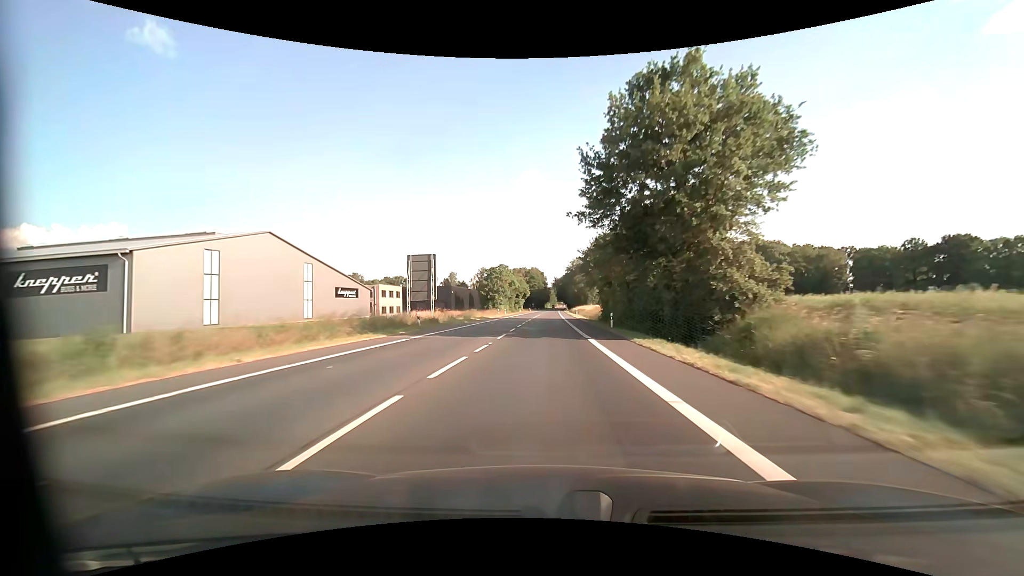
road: primary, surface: asphalt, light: Day
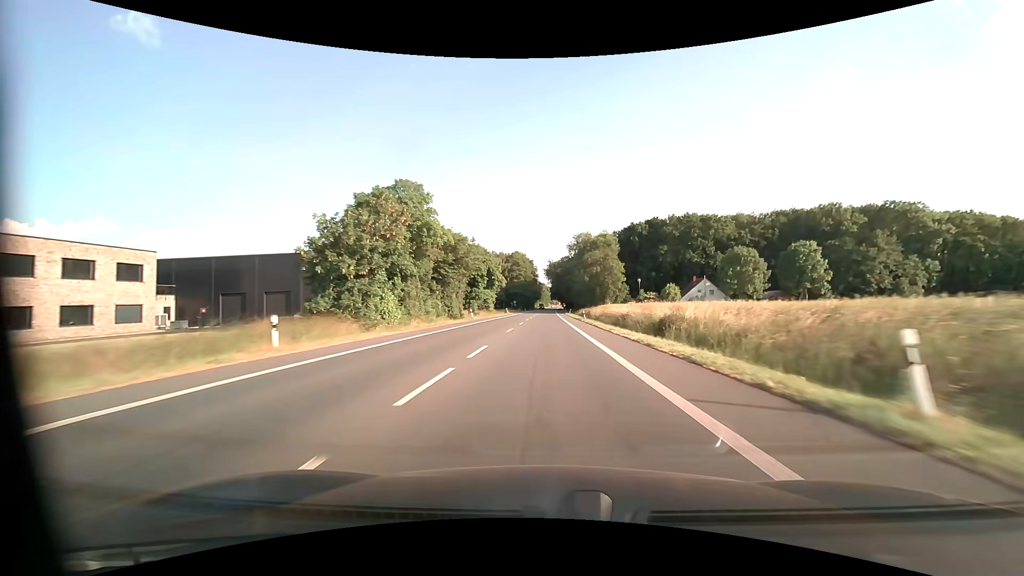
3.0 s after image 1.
(+0.6, +77.3) m; +1°
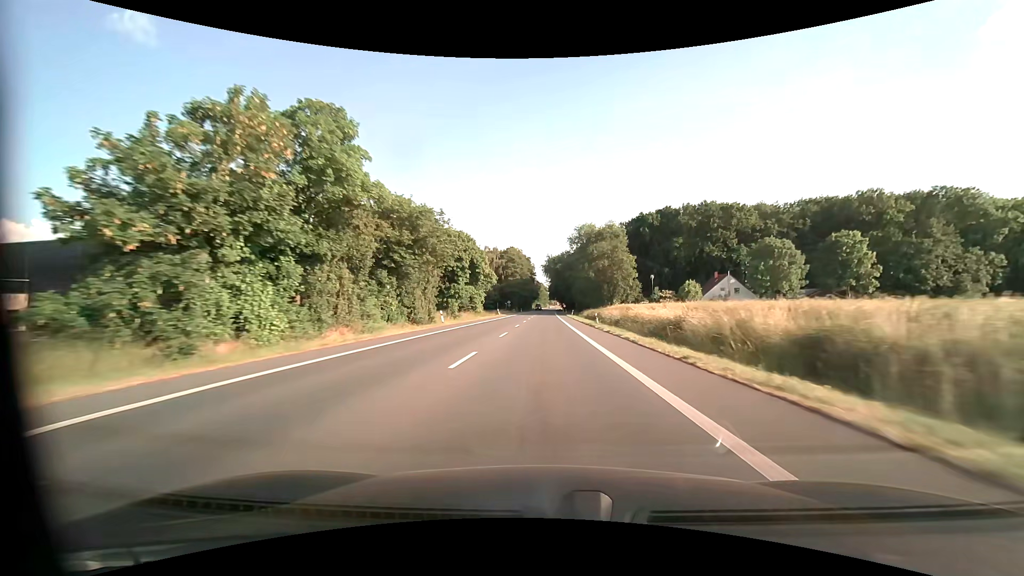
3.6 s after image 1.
(0.0, +15.6) m; 0°
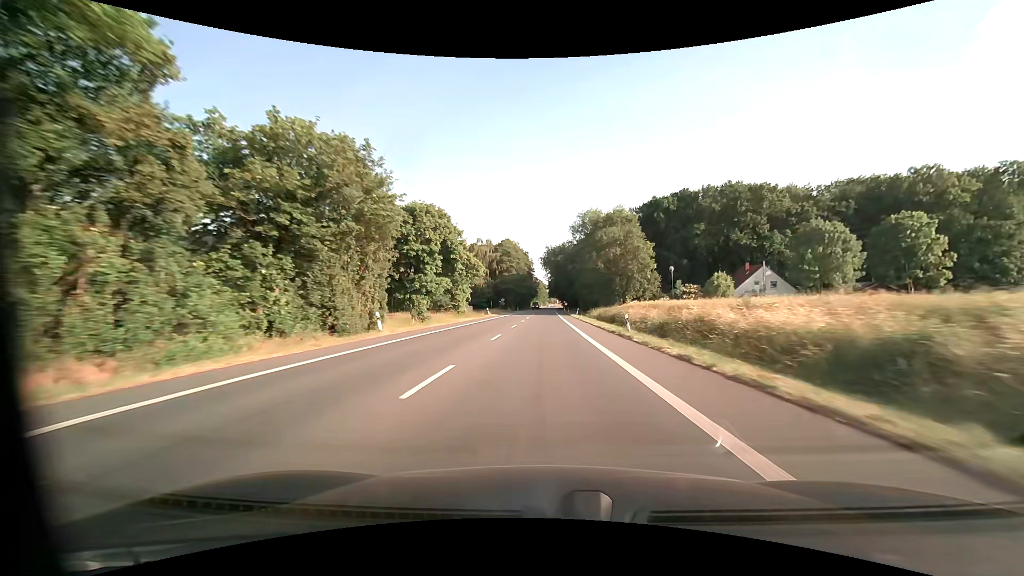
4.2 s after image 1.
(0.0, +15.7) m; 0°
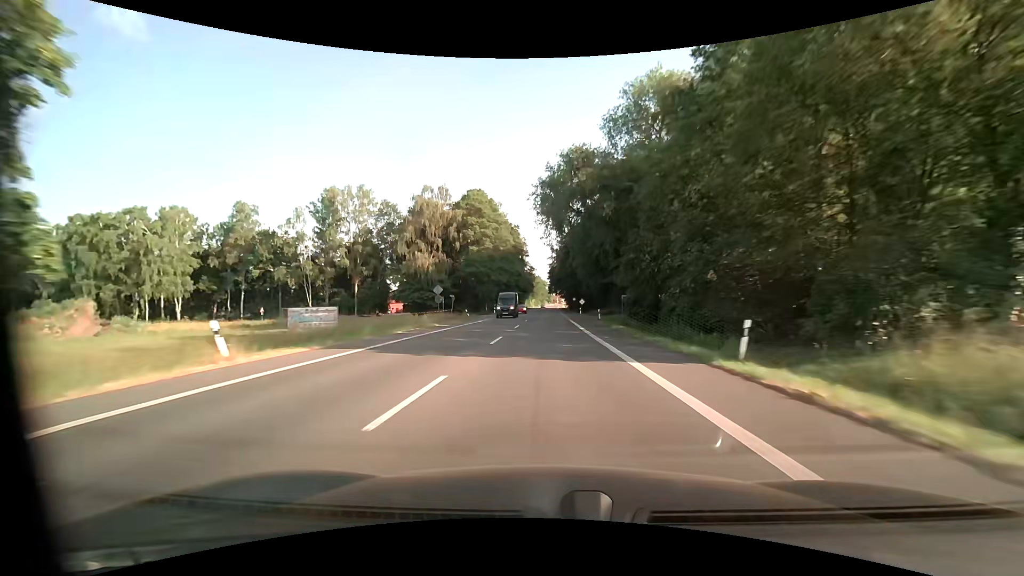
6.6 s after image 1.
(0.0, +62.7) m; 0°
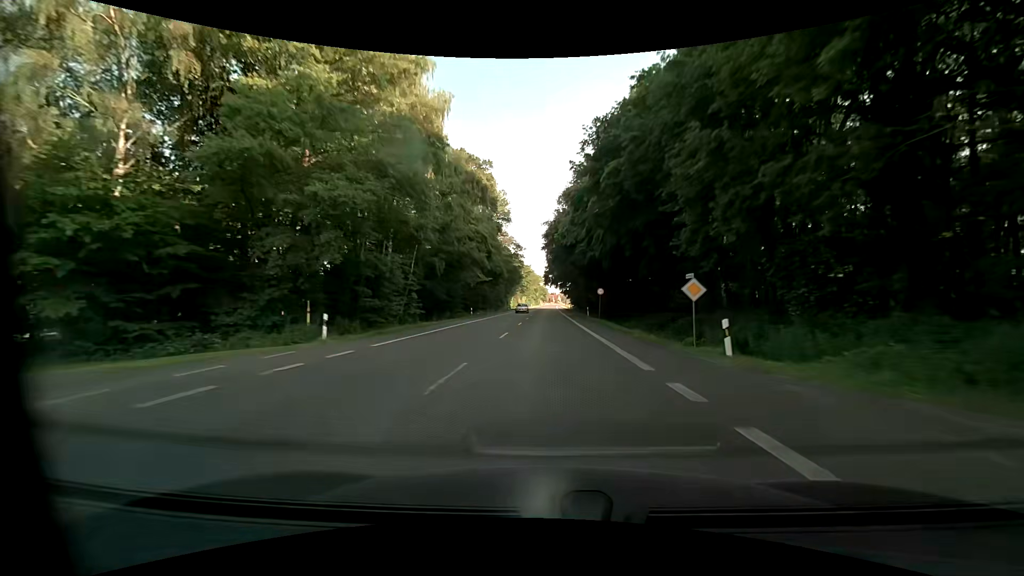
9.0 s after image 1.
(+0.2, +58.1) m; 0°
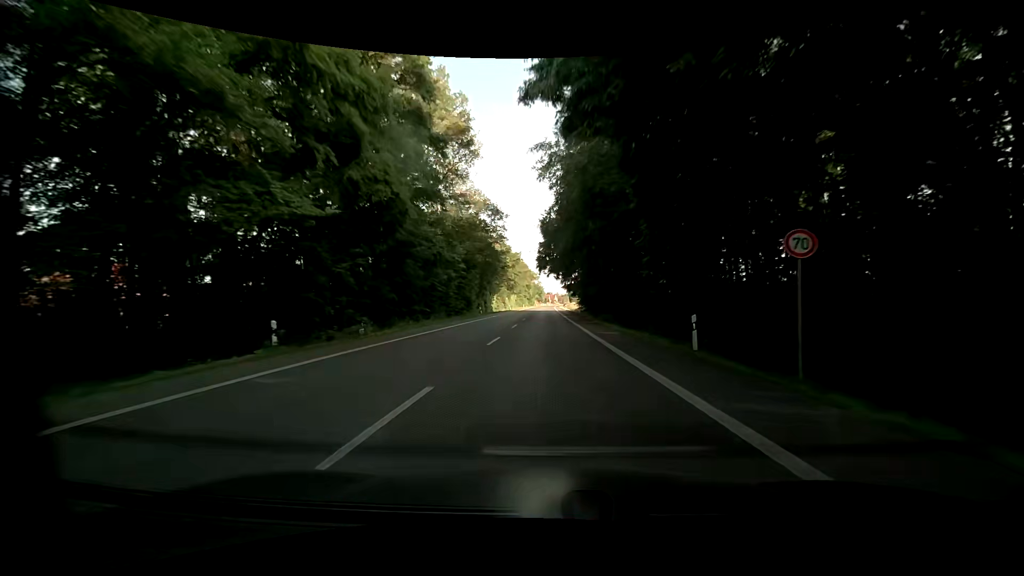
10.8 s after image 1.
(+0.1, +39.1) m; 0°
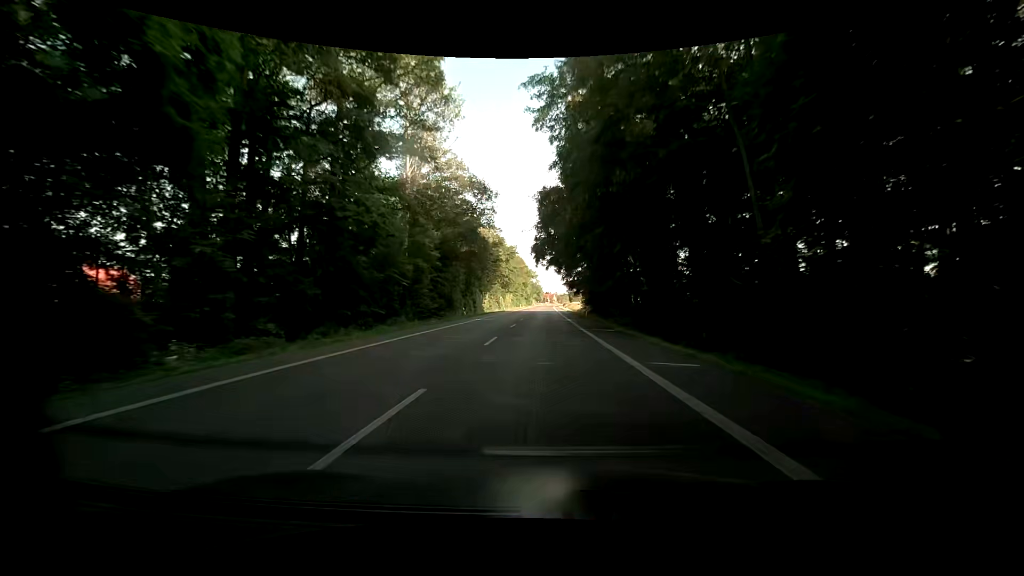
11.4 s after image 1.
(+0.1, +12.2) m; 0°
(0, +10) (0, +20) (0, +30) (0, +40) (+1, +50) (+1, +60) (+1, +70) (+1, +80) (+1, +90) (+1, +100) m
